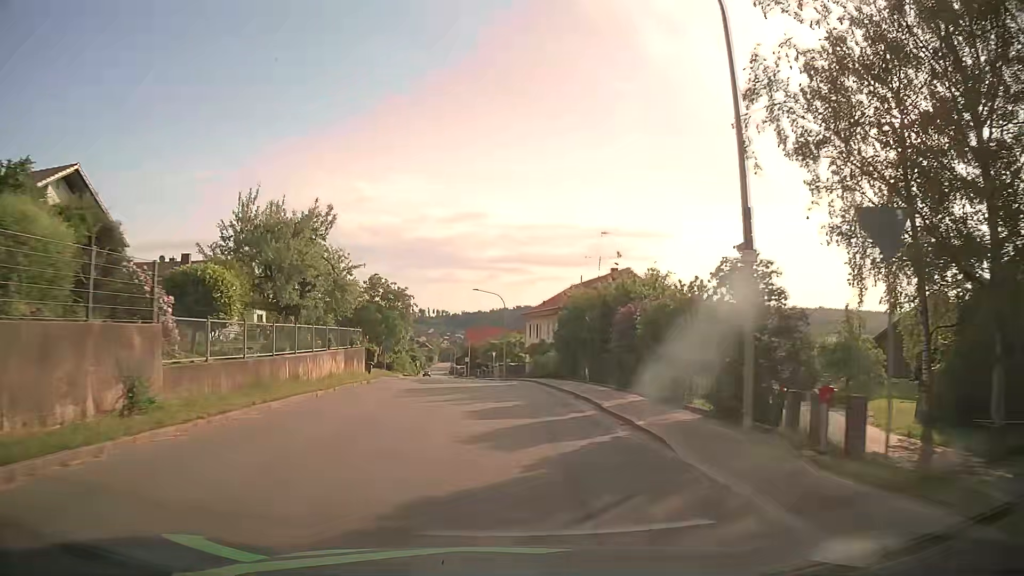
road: tertiary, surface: asphalt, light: Day
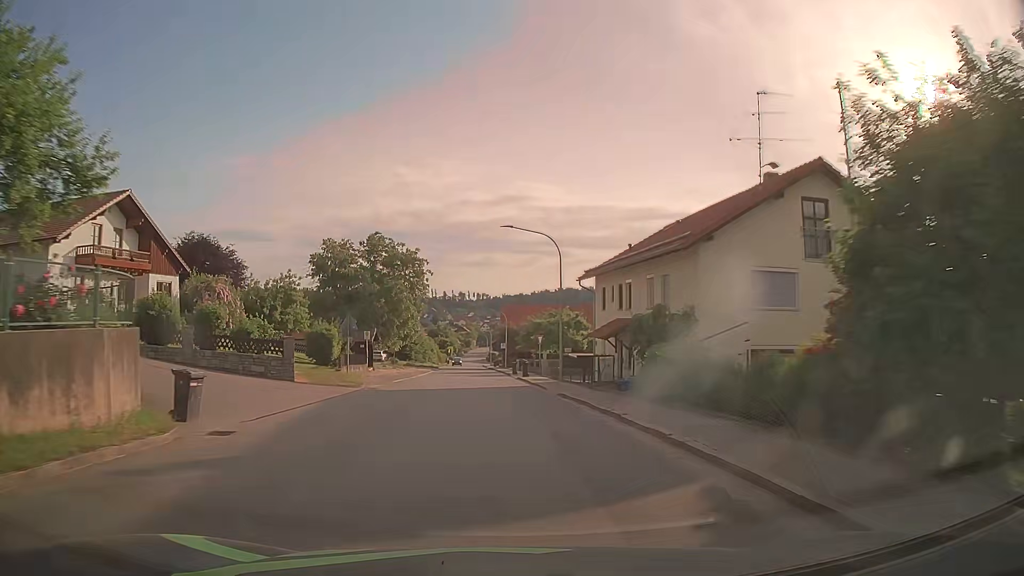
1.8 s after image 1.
(-0.7, +24.6) m; -3°
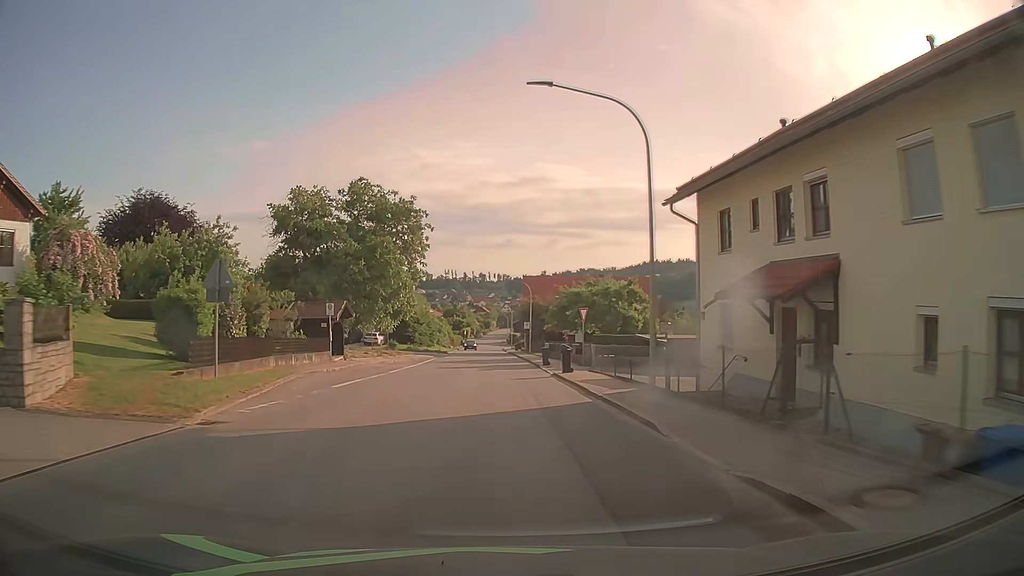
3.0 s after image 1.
(-0.5, +16.5) m; -2°
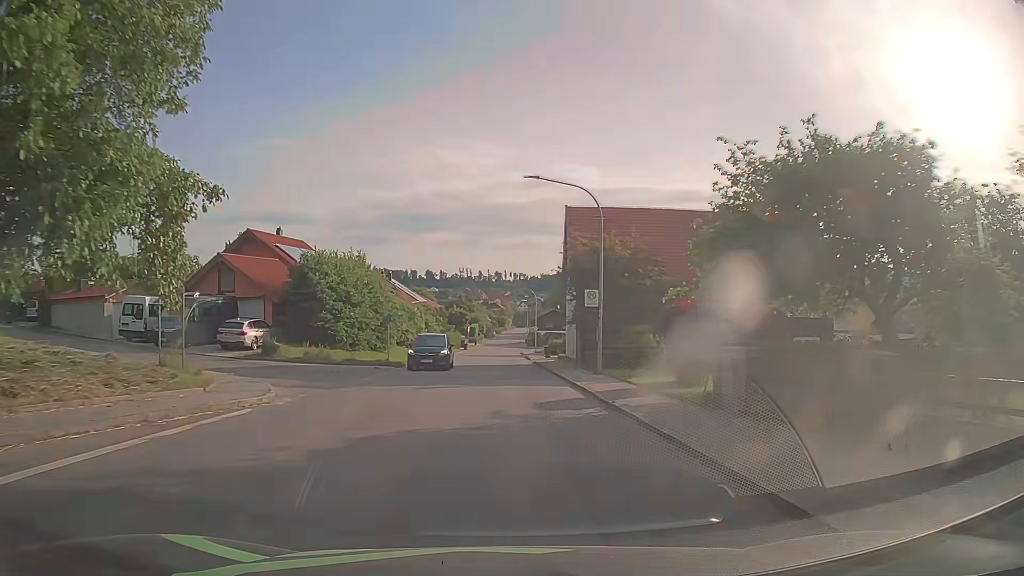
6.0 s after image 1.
(-0.6, +40.6) m; -1°
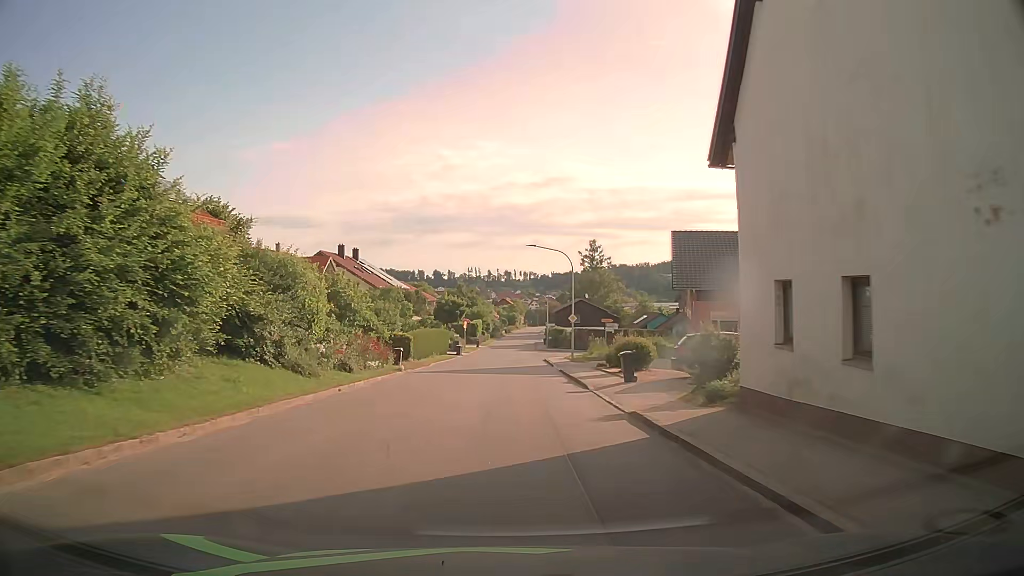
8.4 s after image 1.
(-0.3, +31.7) m; -1°
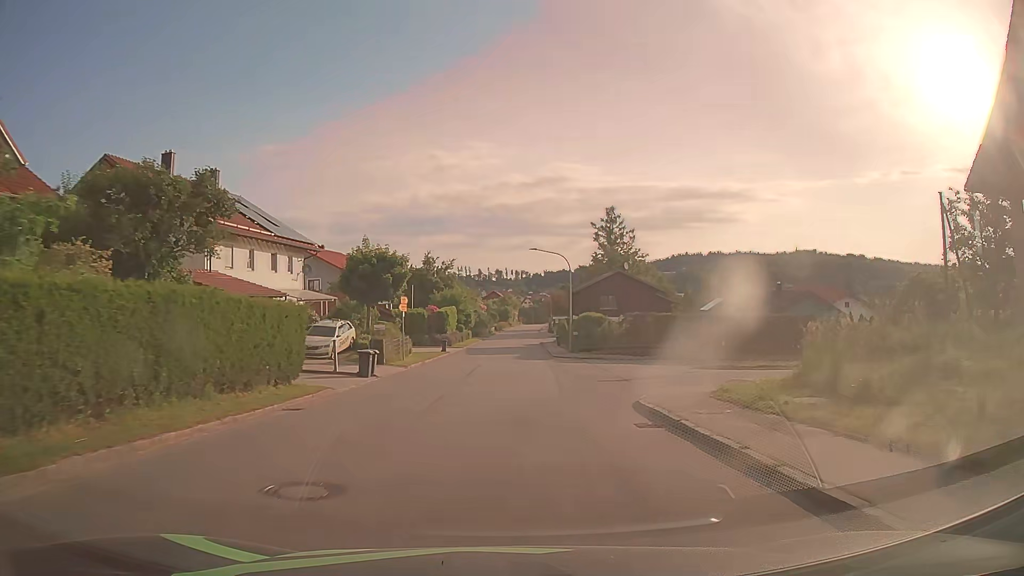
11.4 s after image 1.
(+0.5, +39.6) m; +1°
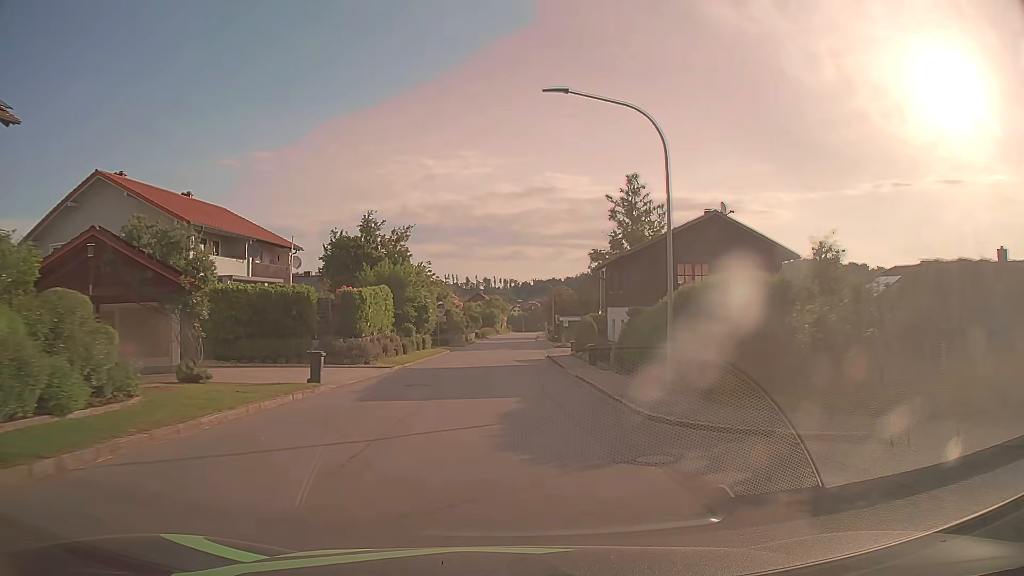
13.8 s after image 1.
(+0.3, +31.6) m; +1°
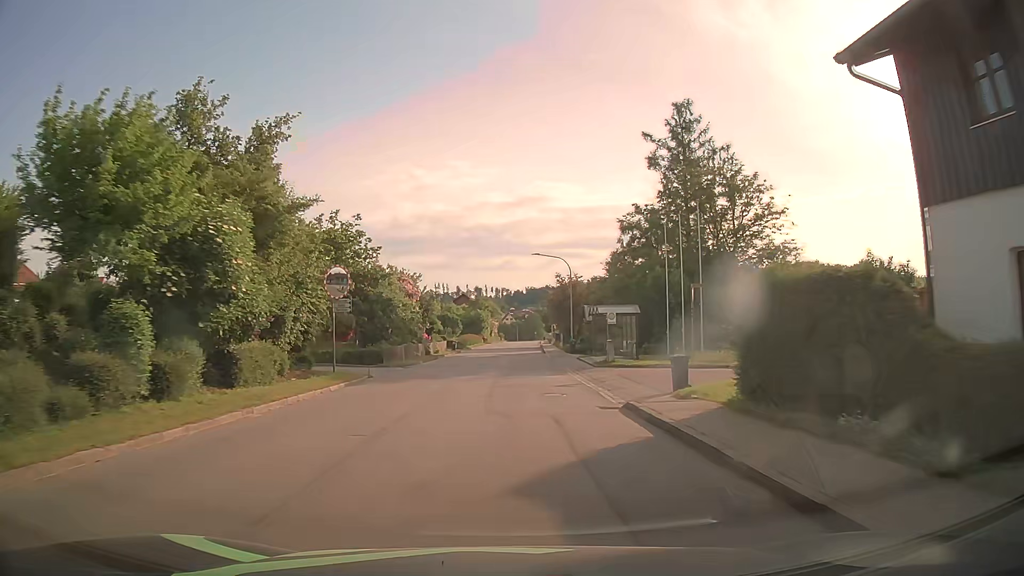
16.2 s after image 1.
(+0.2, +31.7) m; +1°
(0, +10) (0, +20) (0, +30) (0, +40) (+1, +50) (+1, +60) (+1, +70) (+2, +80) (+2, +90) (+3, +100) m
